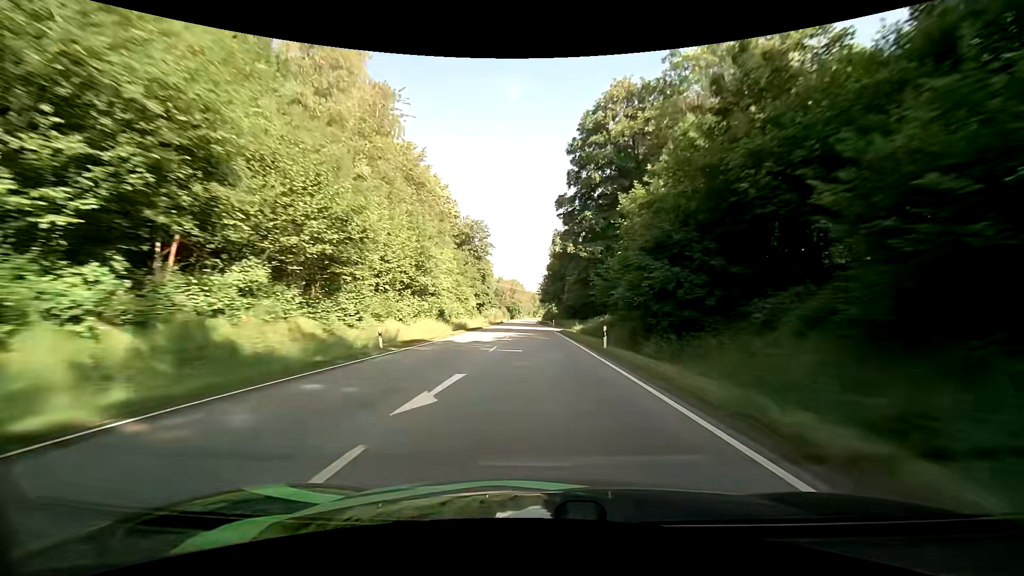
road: primary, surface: asphalt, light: Day
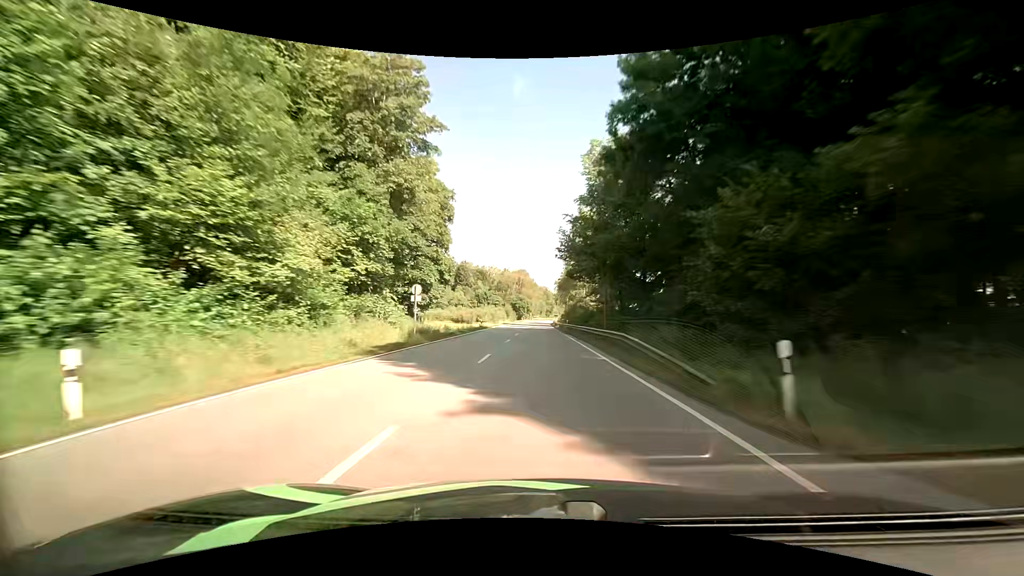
(-1.3, +66.2) m; -2°
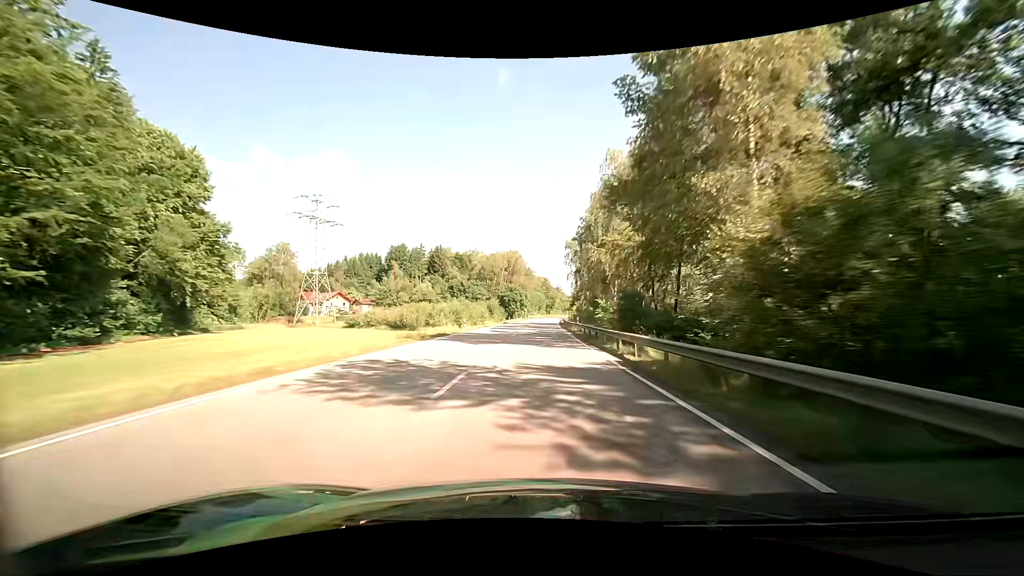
(+0.6, +66.5) m; +1°
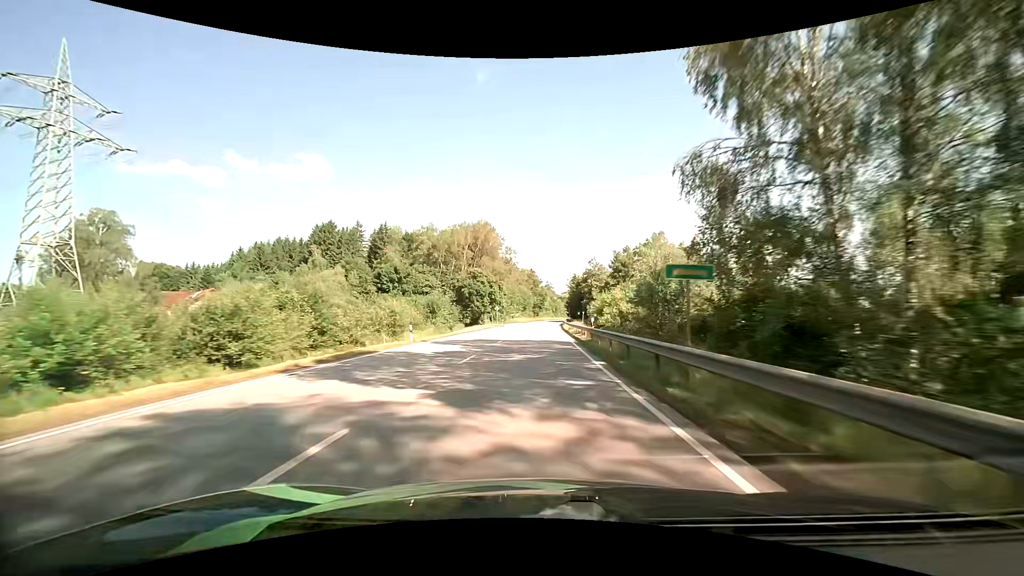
(+0.7, +65.9) m; +1°
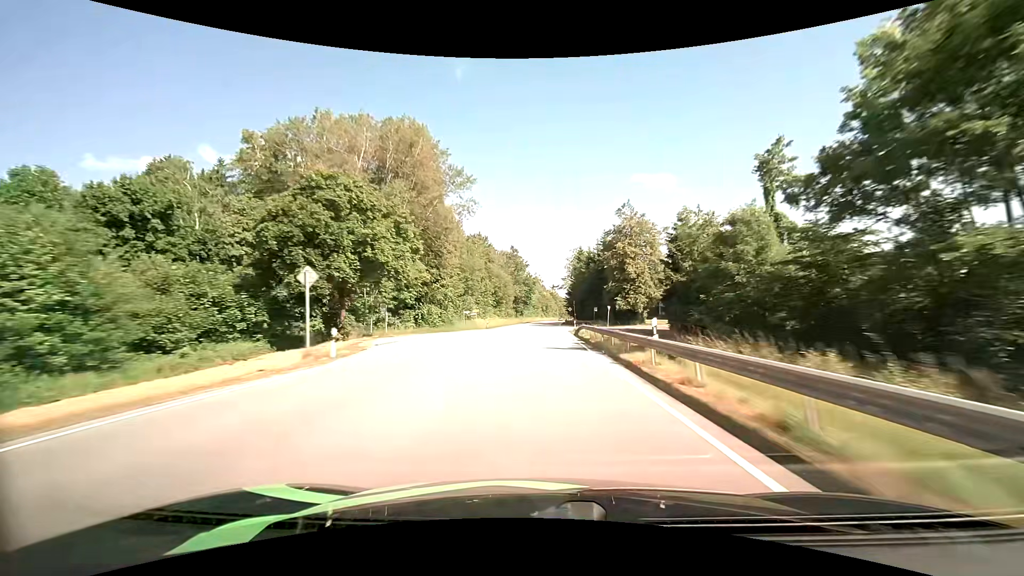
(+0.6, +66.4) m; +1°
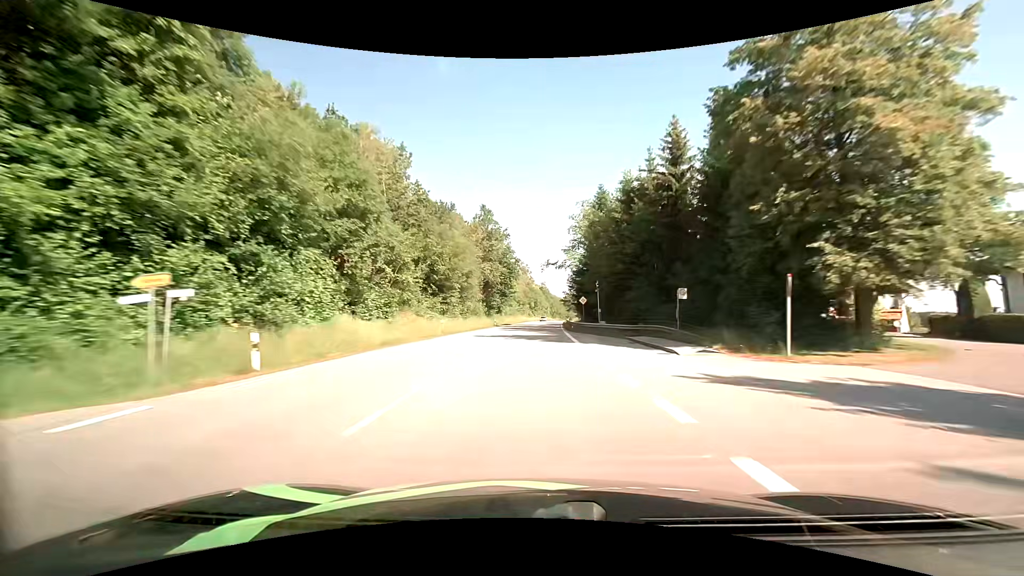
(+0.6, +50.1) m; +1°
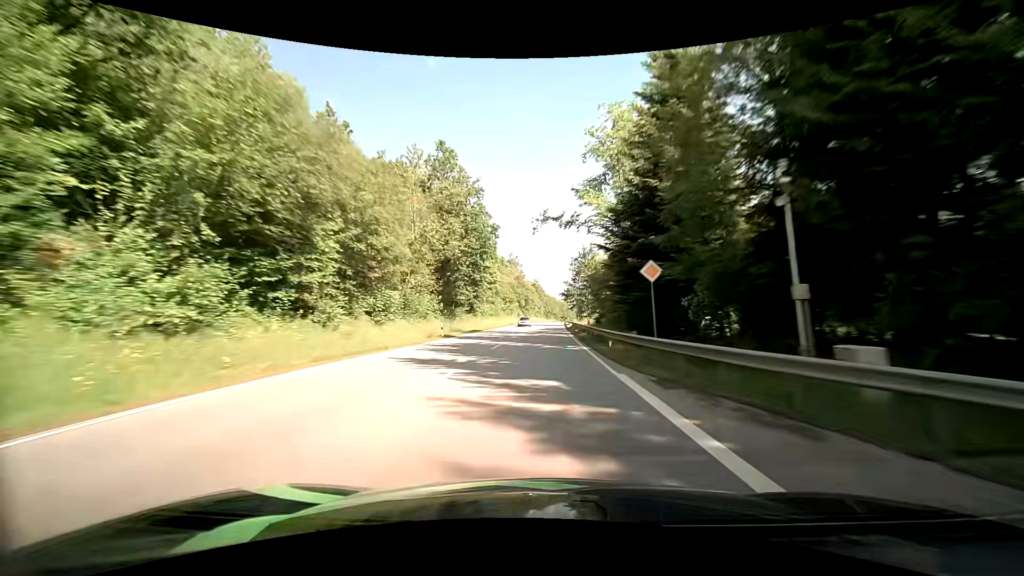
(+0.2, +33.2) m; +1°
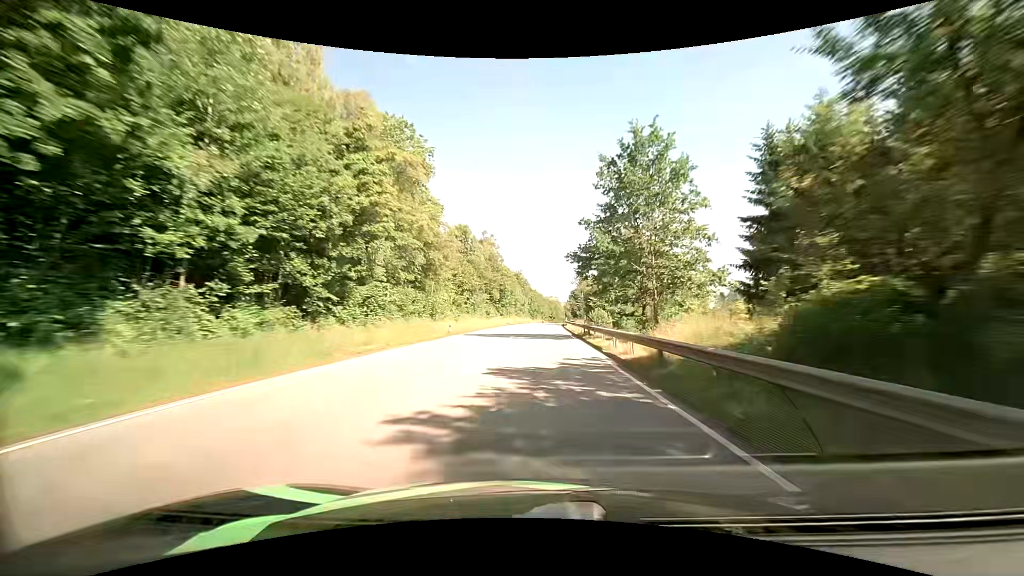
(+0.3, +49.1) m; +1°
(0, +10) (0, +20) (0, +30) (0, +40) (+1, +50) (+1, +60) (+1, +70) (+1, +80) (+2, +90) (+2, +100) m
